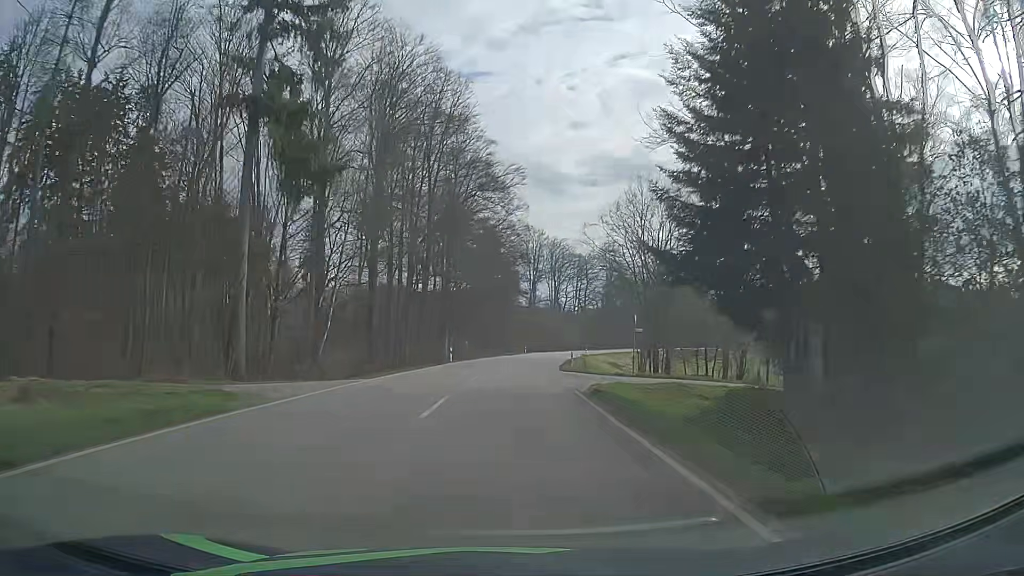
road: secondary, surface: asphalt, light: Day
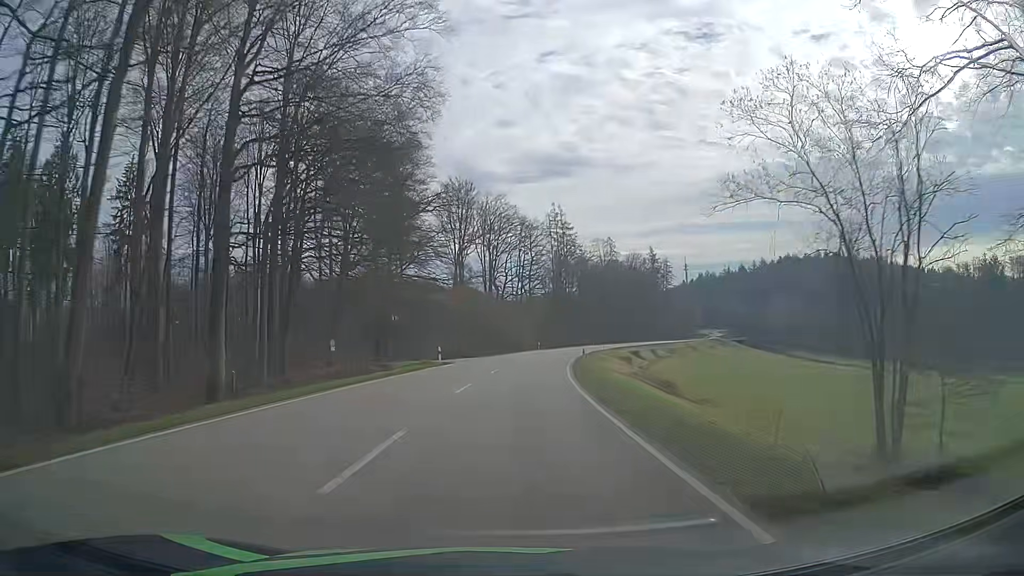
(+2.8, +53.8) m; +6°
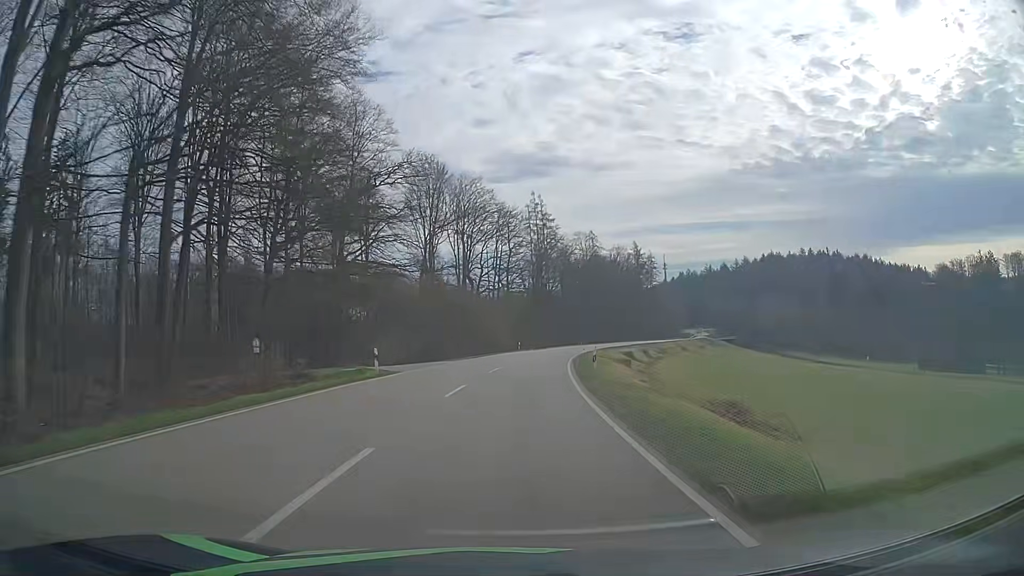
(+0.2, +13.5) m; +2°
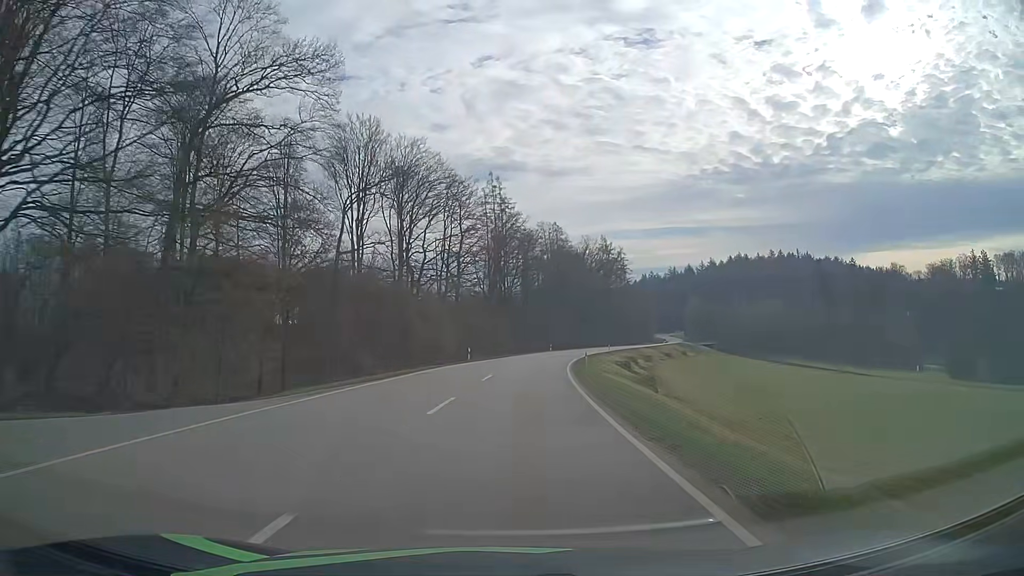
(+0.9, +27.0) m; +4°
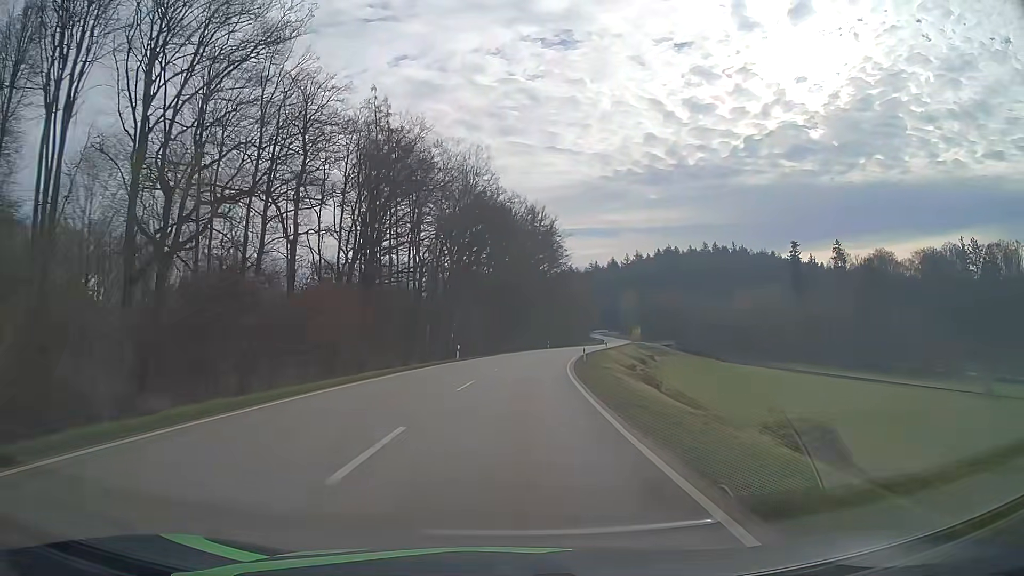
(+3.8, +54.0) m; +8°
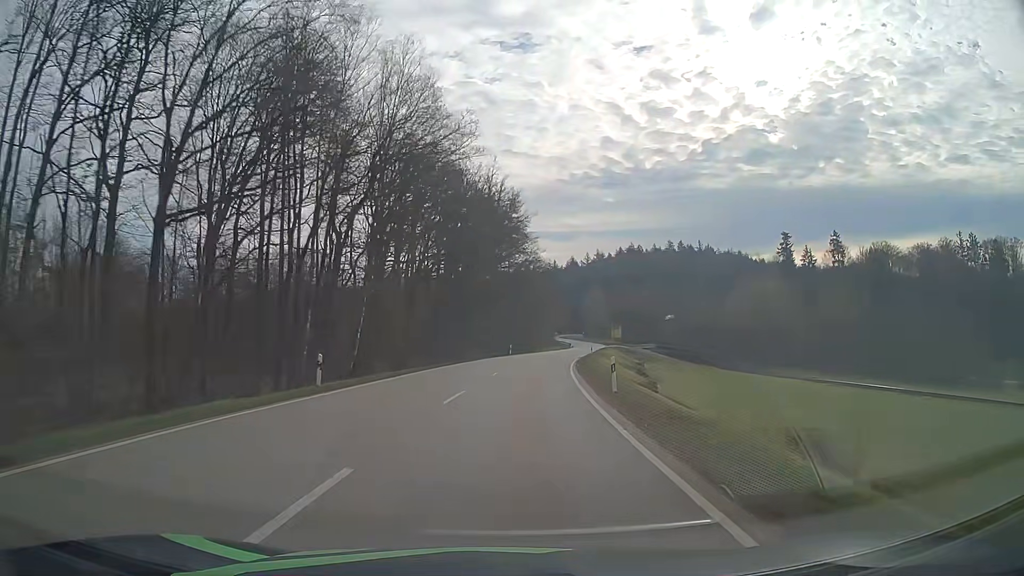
(+0.9, +27.2) m; +4°
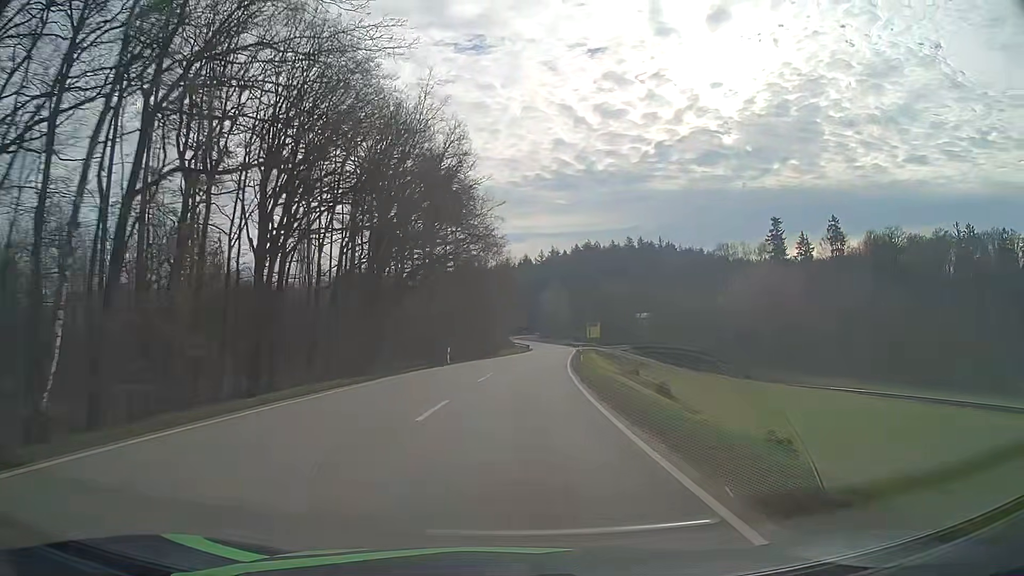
(+1.0, +27.1) m; +4°
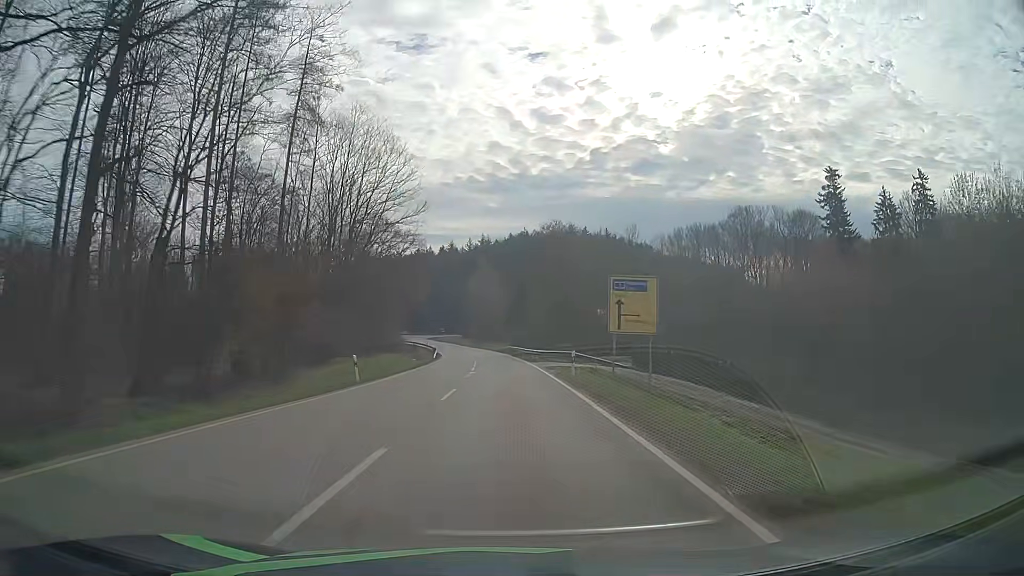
(+4.8, +66.3) m; +7°
(0, +10) (0, +20) (0, +30) (0, +40) (-1, +50) (-1, +60) (-2, +70) (-2, +80) (-3, +90) (-4, +100) m
